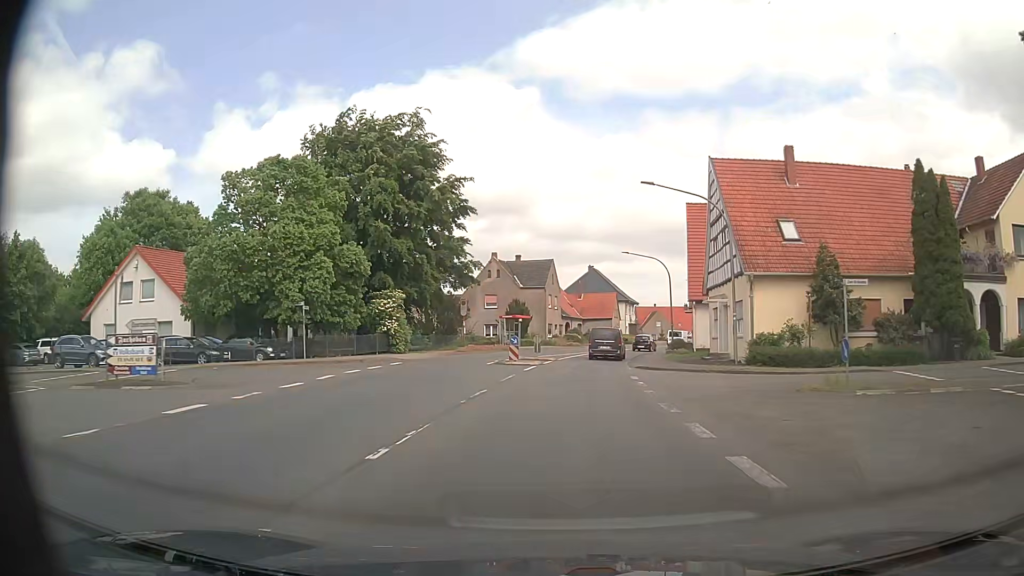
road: primary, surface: asphalt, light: Day
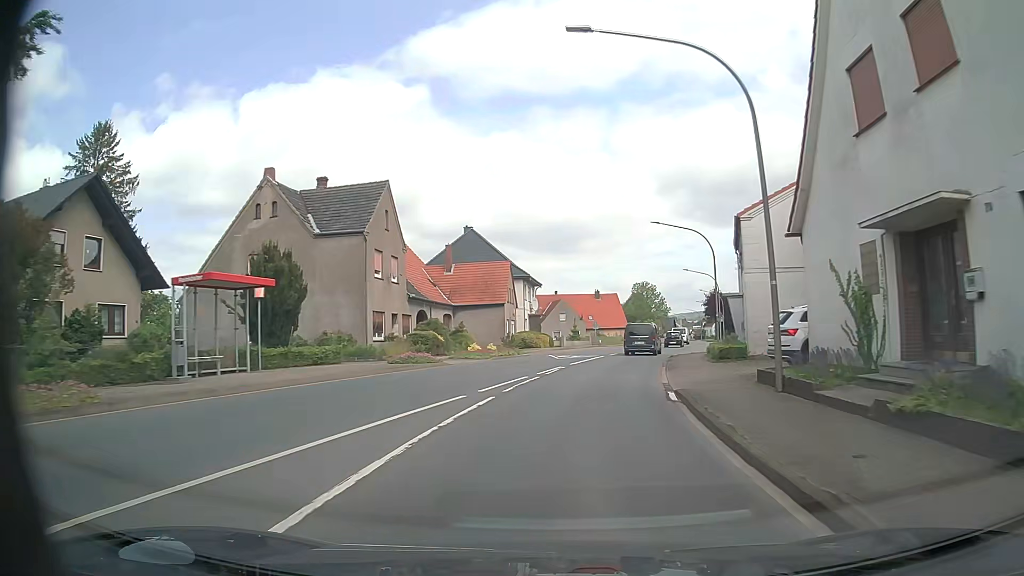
(+2.8, +39.5) m; +10°
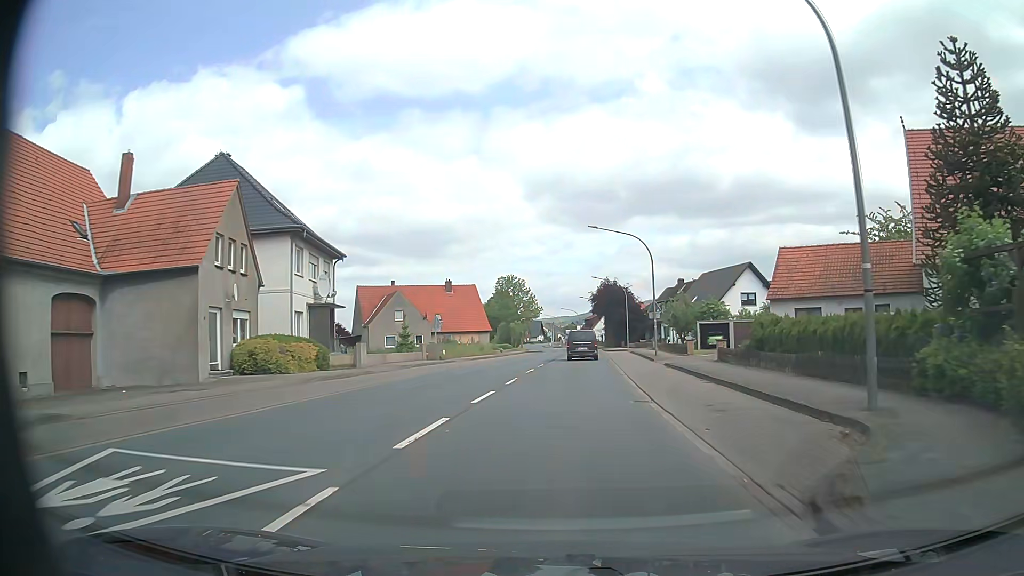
(+3.5, +31.4) m; +12°
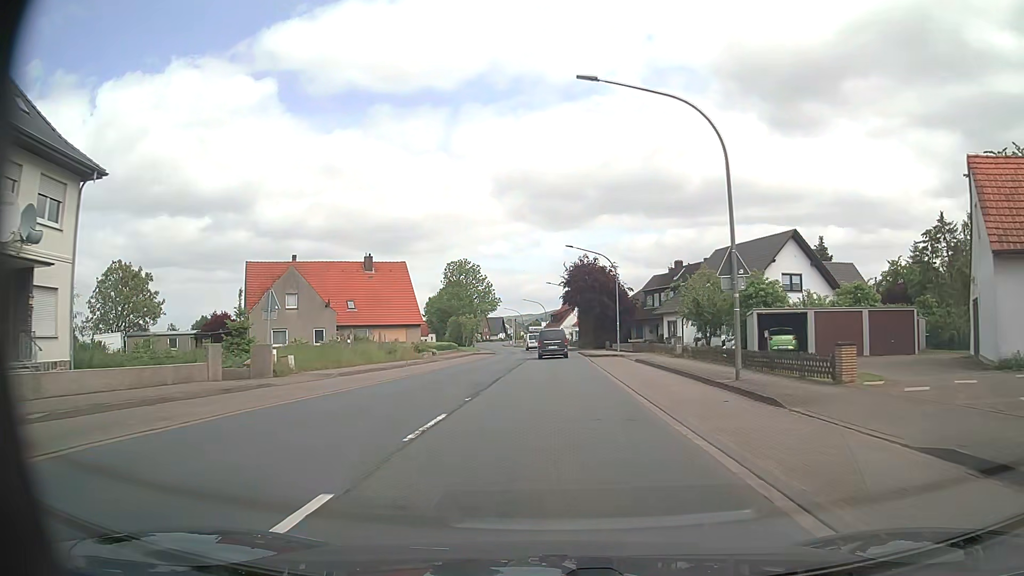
(+0.7, +23.9) m; +3°
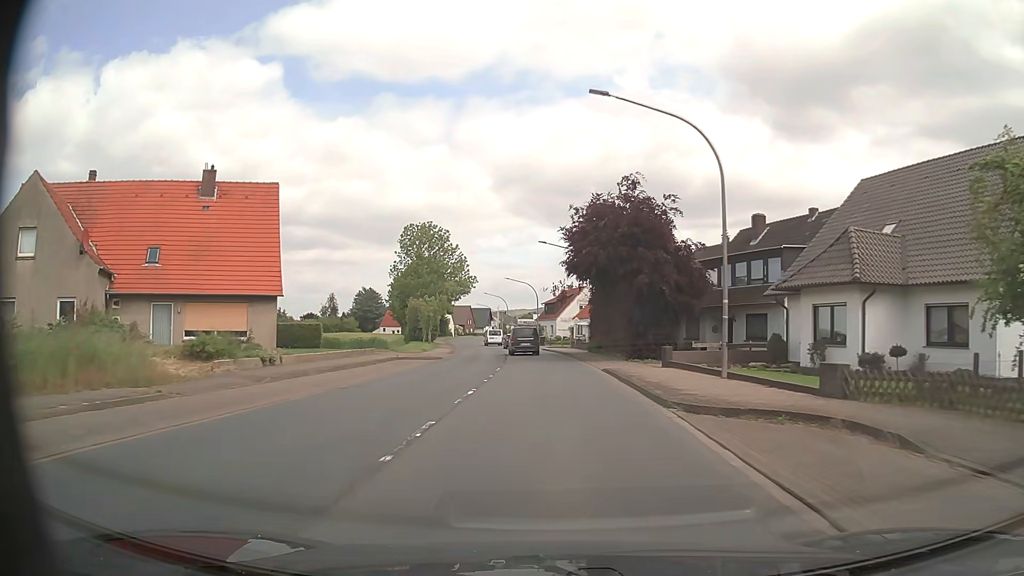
(+0.3, +31.9) m; +1°
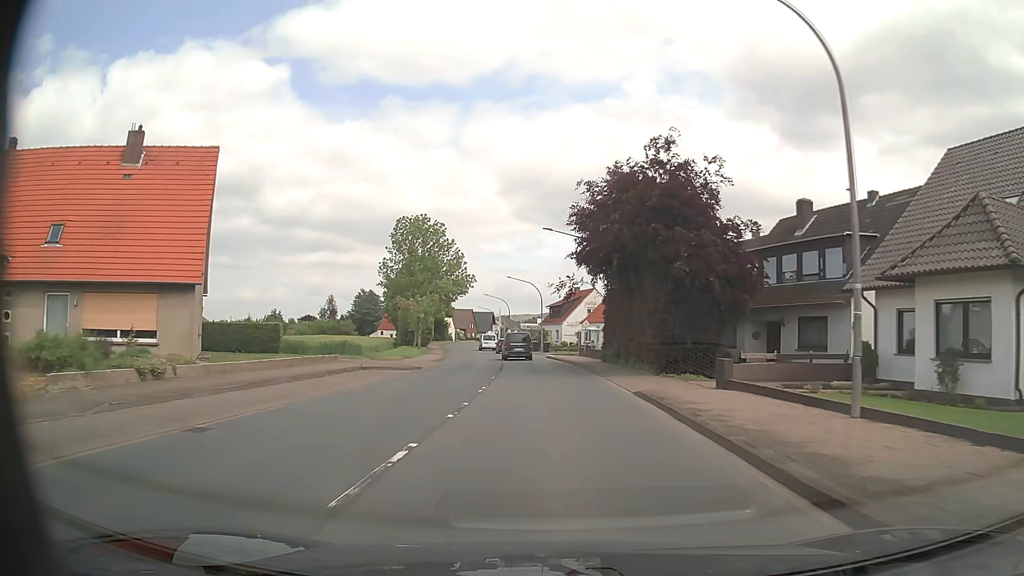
(0.0, +8.0) m; -1°
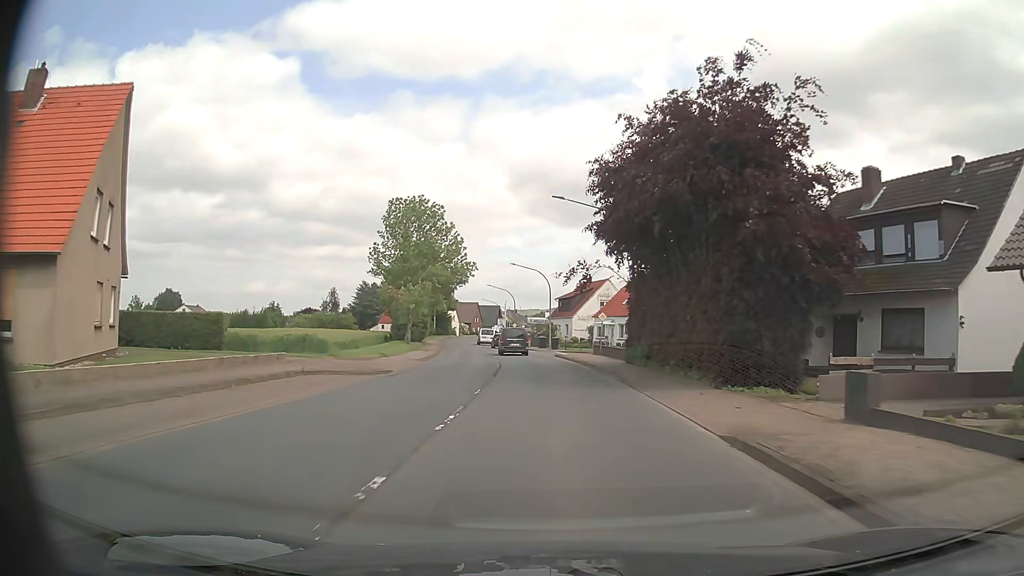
(0.0, +7.9) m; 0°
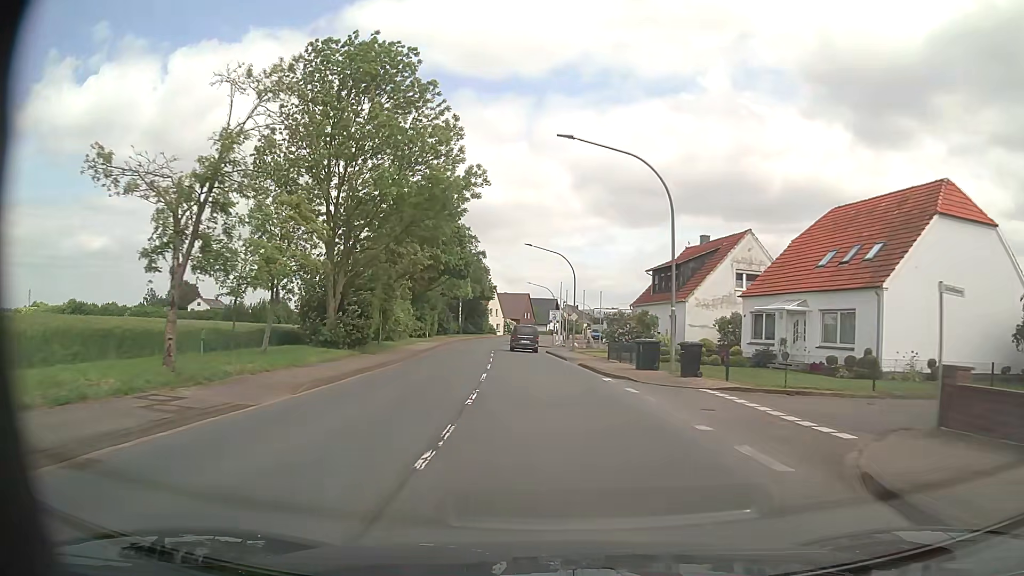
(-1.7, +39.8) m; -5°
(0, +10) (0, +20) (-1, +30) (-2, +40) (-2, +50) (-3, +60) (-3, +70) (-3, +80) (-3, +90) (-3, +100) m
